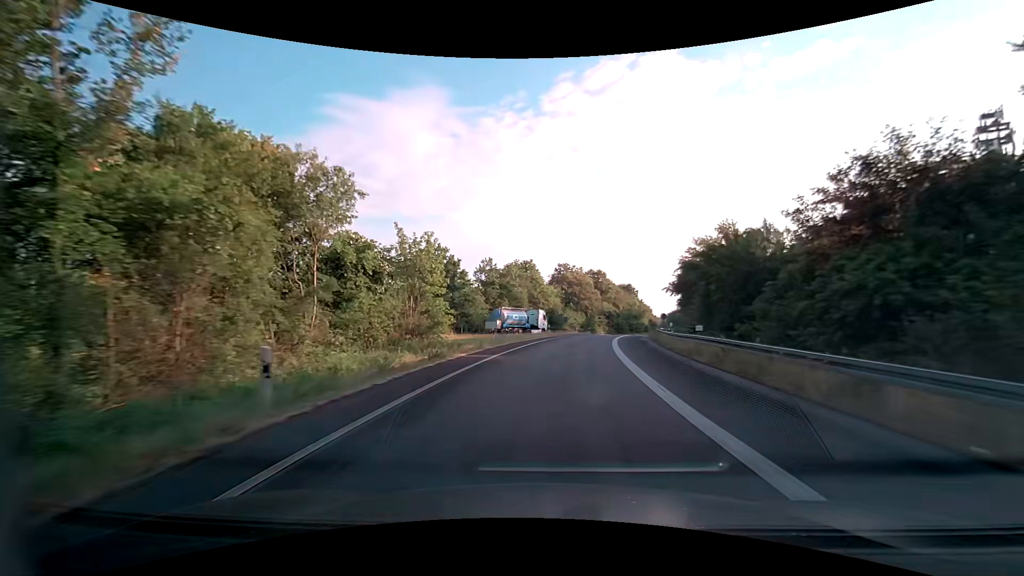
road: motorway_link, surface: asphalt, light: Day
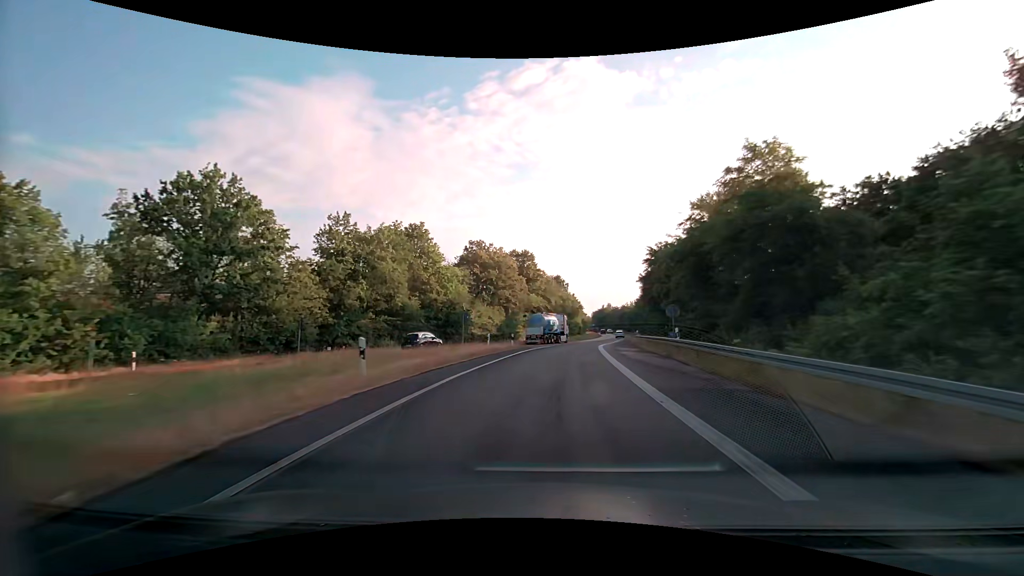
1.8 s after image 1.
(+2.9, +34.1) m; +9°
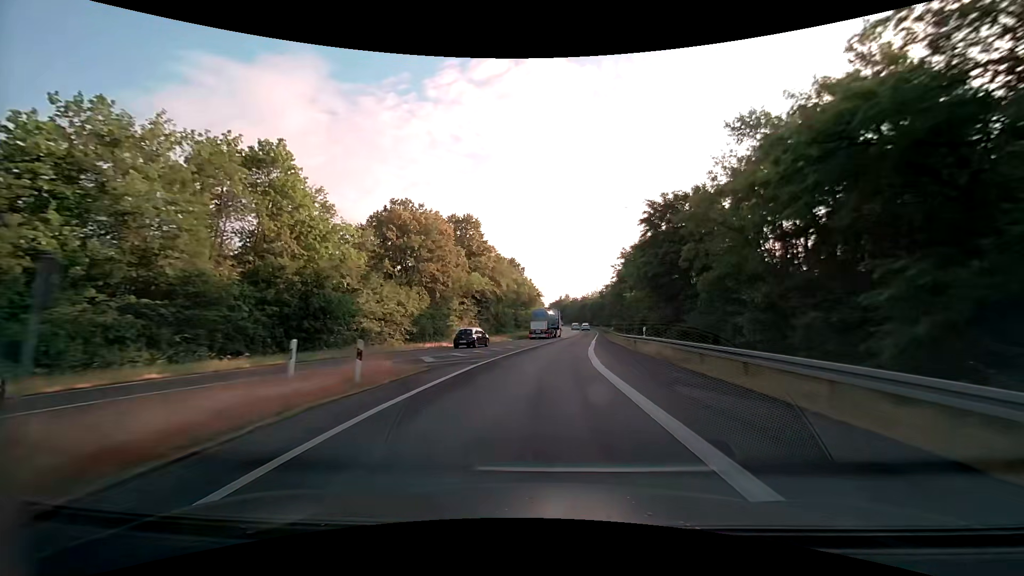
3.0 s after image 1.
(+1.1, +23.0) m; +5°
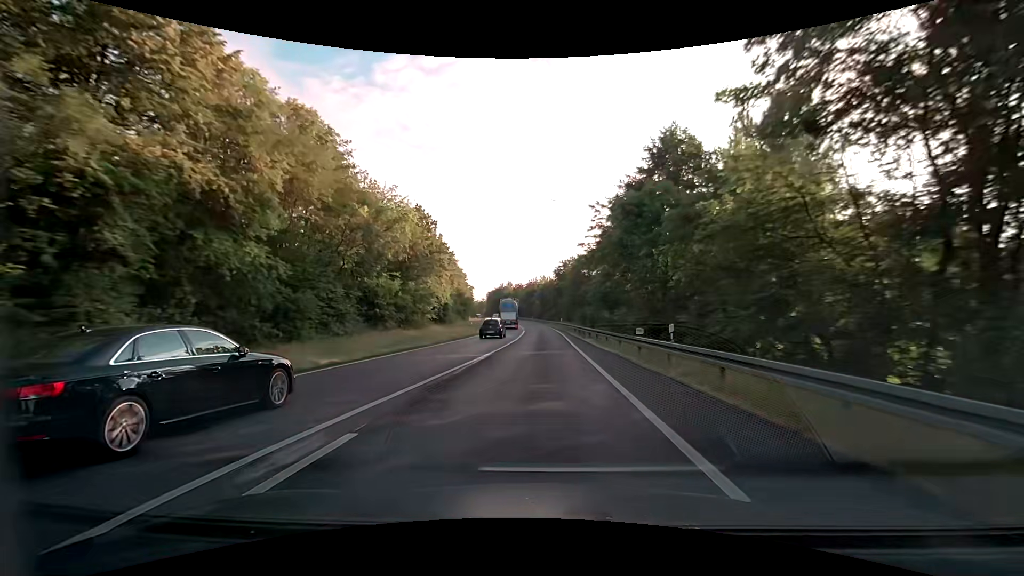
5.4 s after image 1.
(+3.5, +47.2) m; +7°
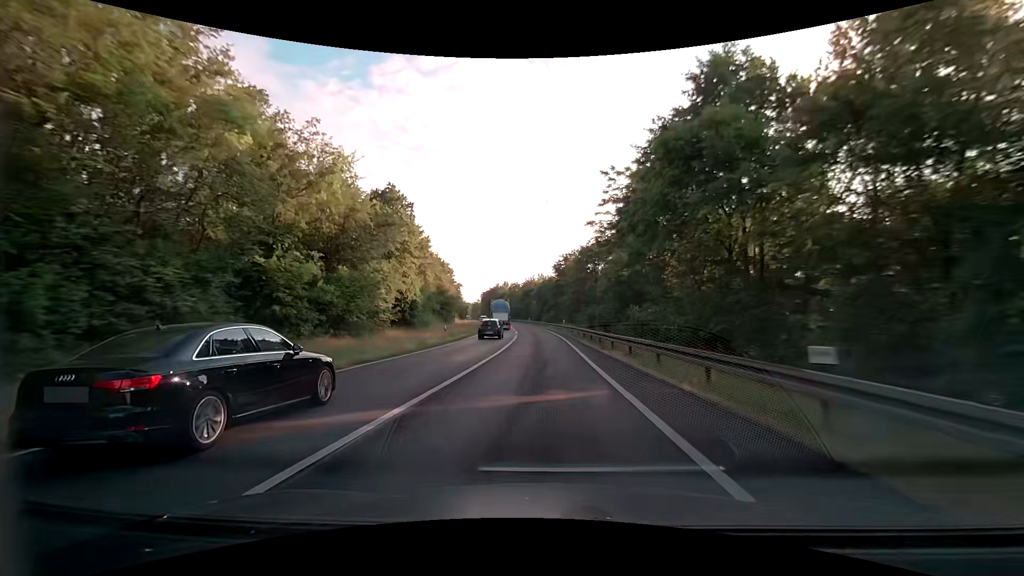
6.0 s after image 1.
(+0.1, +12.1) m; 0°
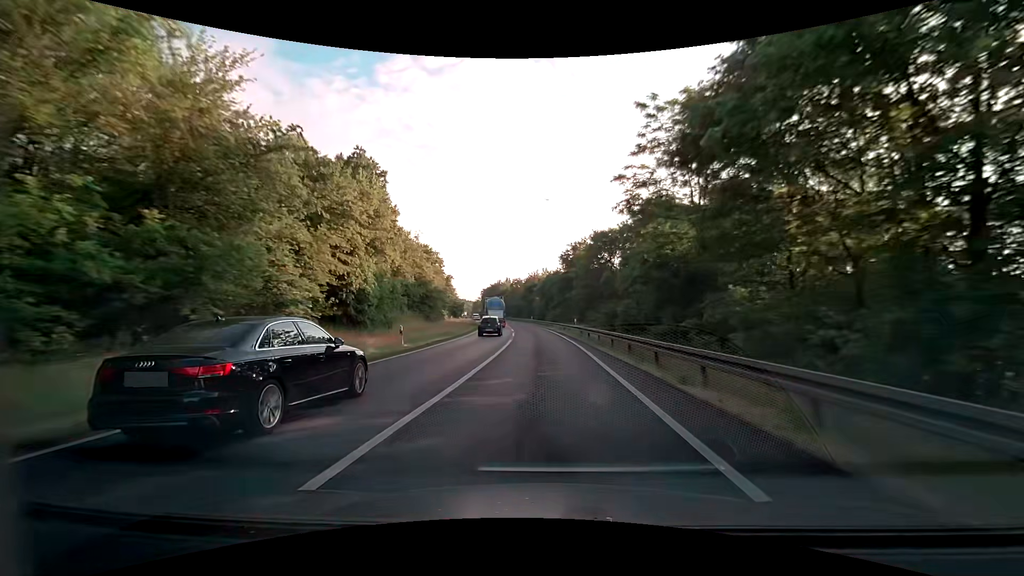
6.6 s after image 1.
(0.0, +12.1) m; 0°
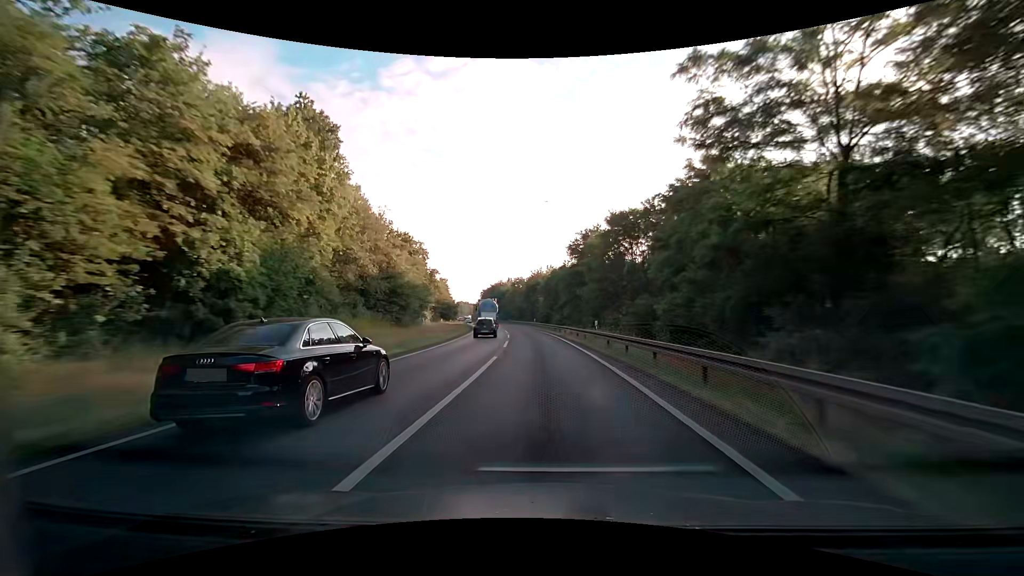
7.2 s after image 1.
(0.0, +12.2) m; -1°
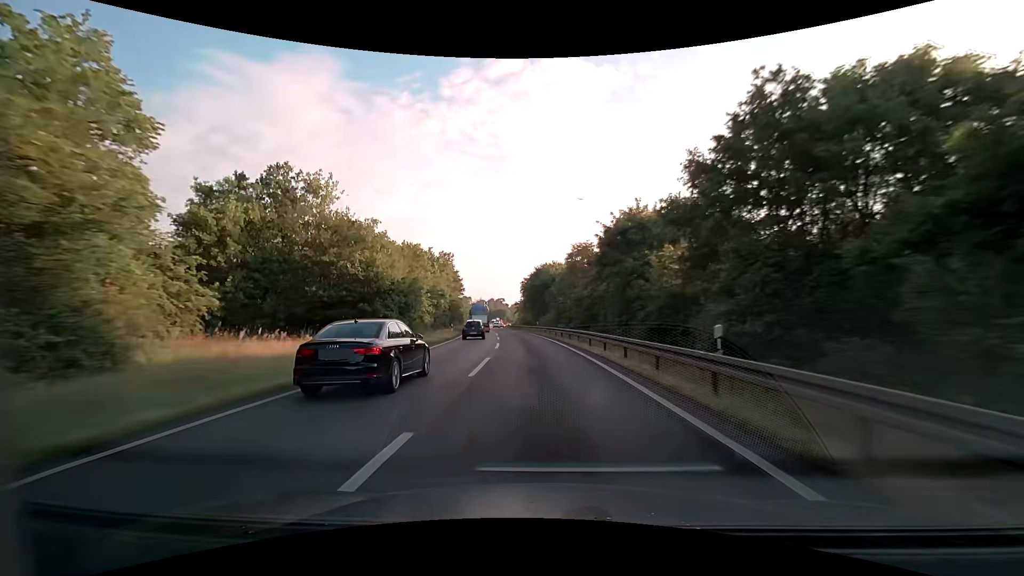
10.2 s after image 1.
(-2.5, +60.7) m; -6°
(0, +10) (-1, +20) (-1, +30) (-2, +40) (-3, +50) (-4, +60) (-5, +70) (-7, +80) (-8, +90) (-10, +99) m
